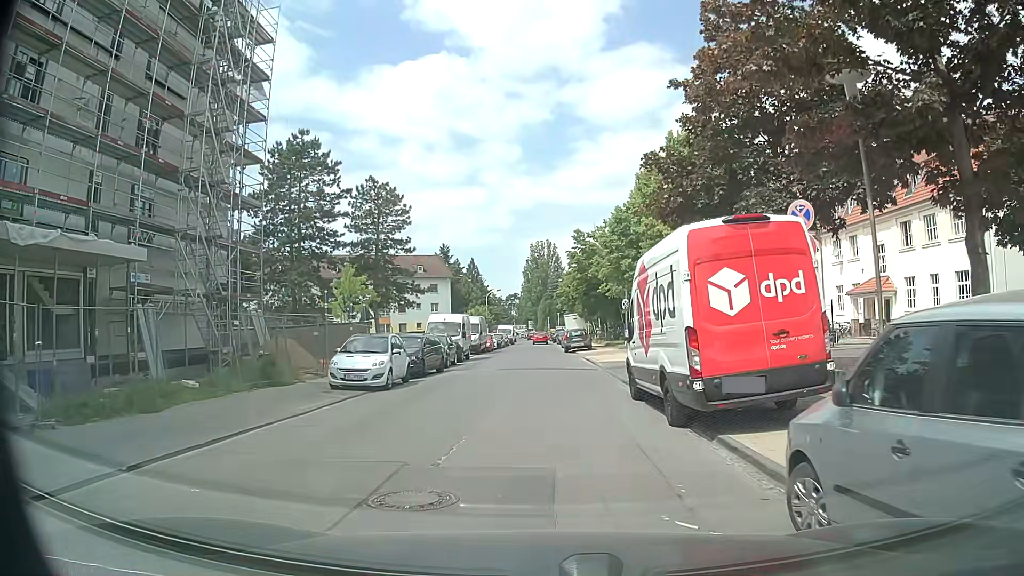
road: residential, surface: asphalt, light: Day
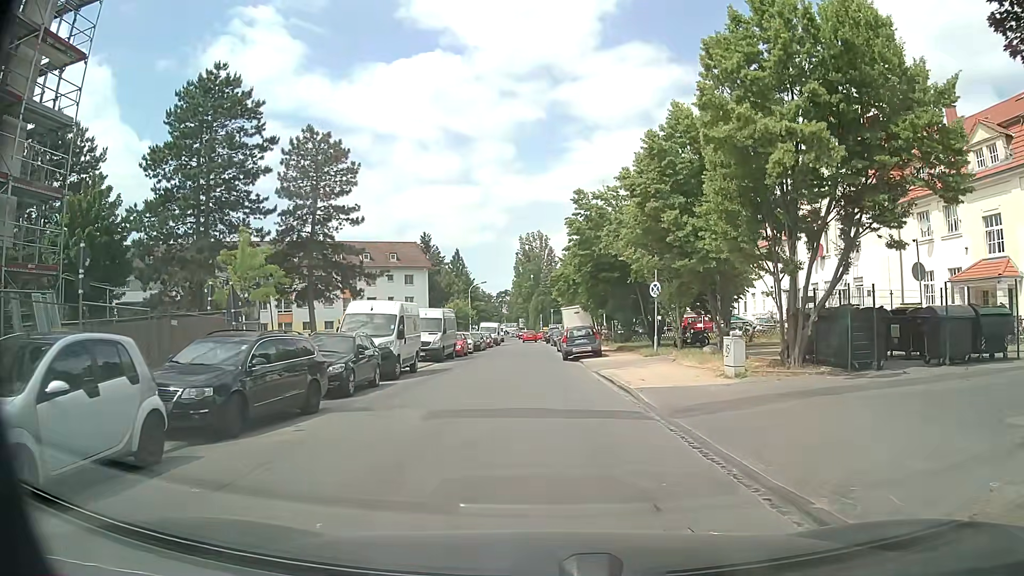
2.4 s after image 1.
(0.0, +13.6) m; +1°
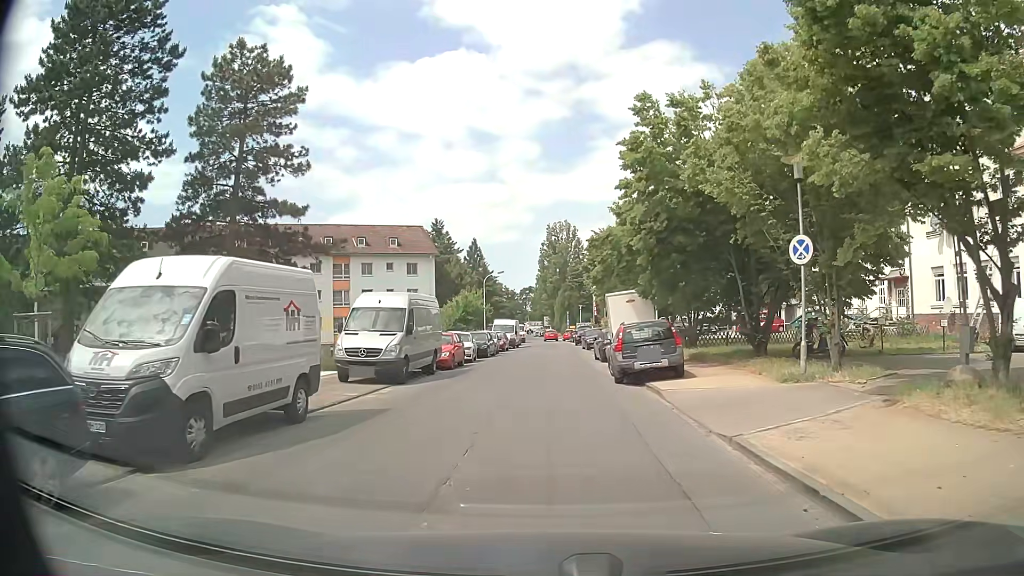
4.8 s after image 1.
(-0.4, +13.8) m; -4°
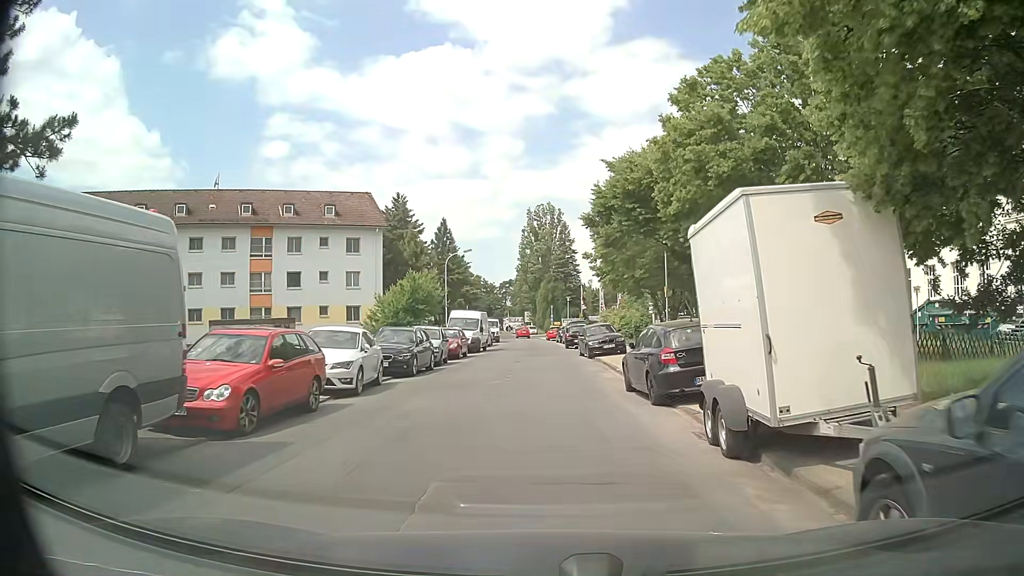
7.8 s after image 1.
(+0.4, +17.3) m; +2°
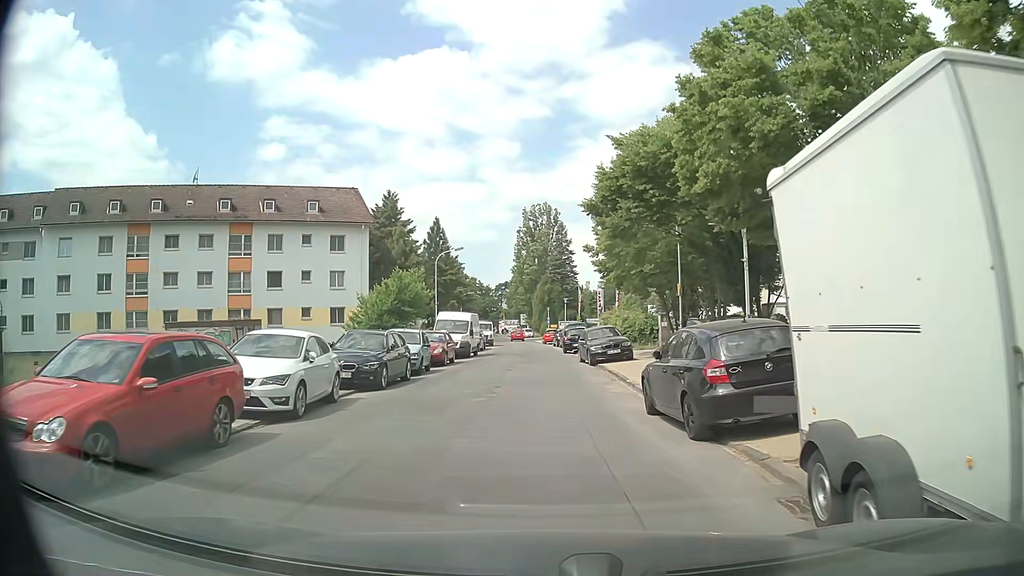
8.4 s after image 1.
(0.0, +3.5) m; 0°
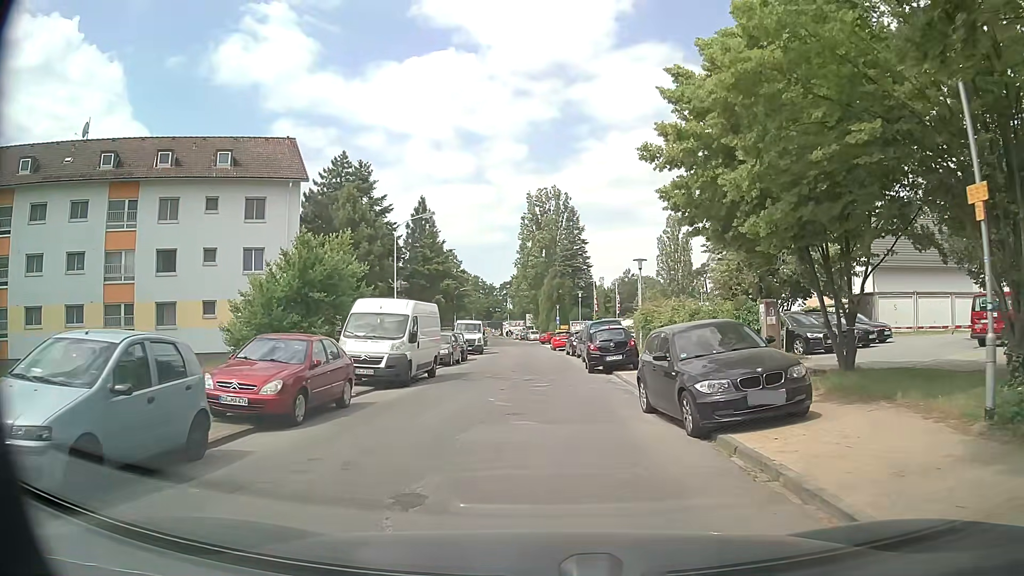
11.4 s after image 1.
(+0.1, +17.3) m; -1°
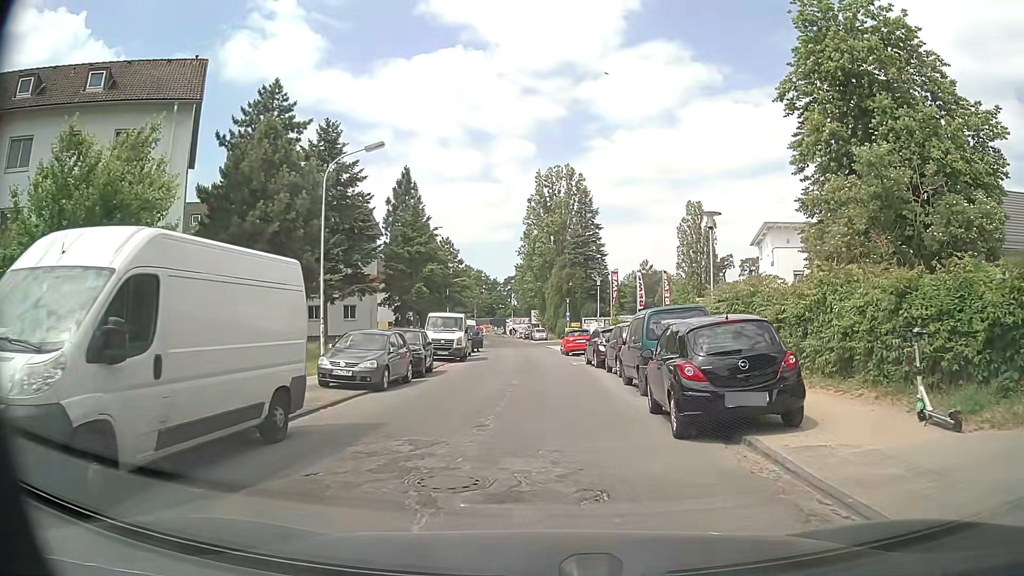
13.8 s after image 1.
(+0.1, +13.8) m; 0°
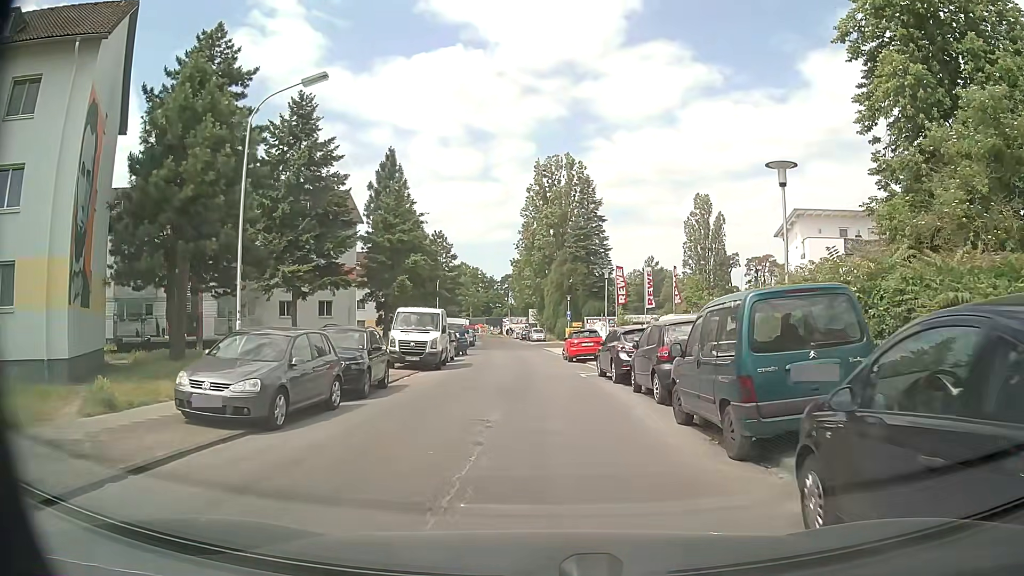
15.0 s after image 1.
(0.0, +6.9) m; 0°
